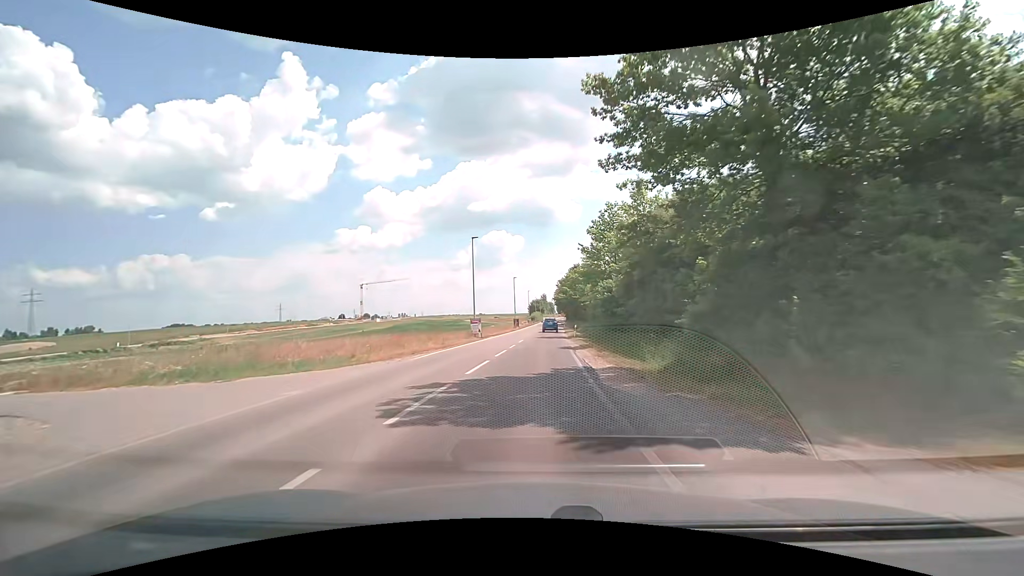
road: secondary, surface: asphalt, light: Day
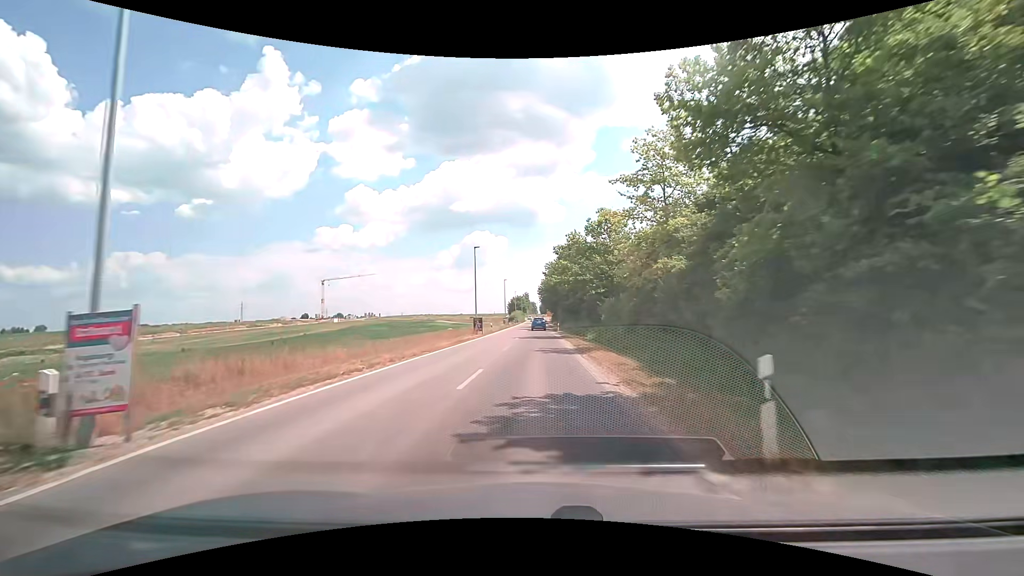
(+0.6, +33.4) m; +2°
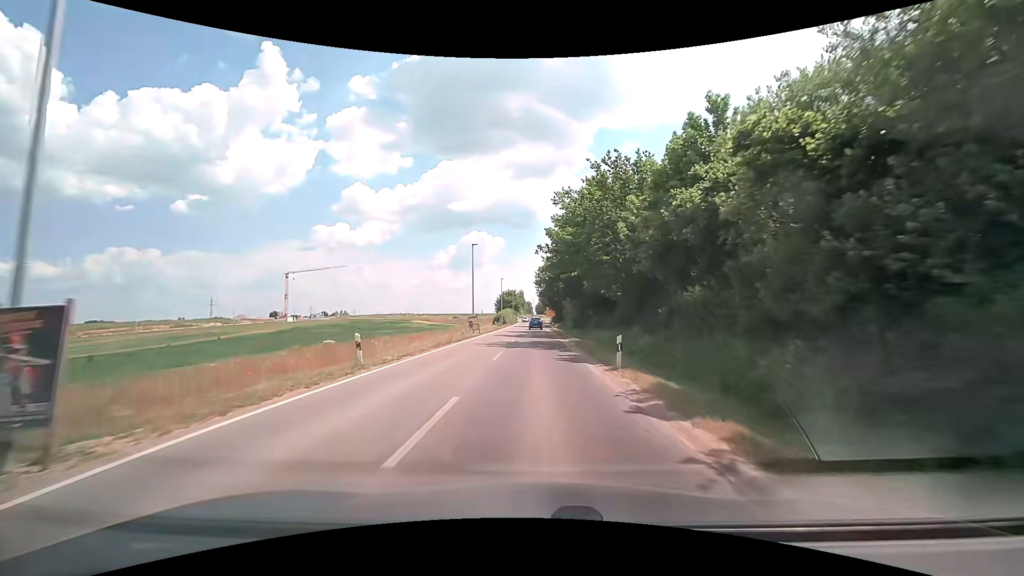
(-0.2, +40.9) m; +1°
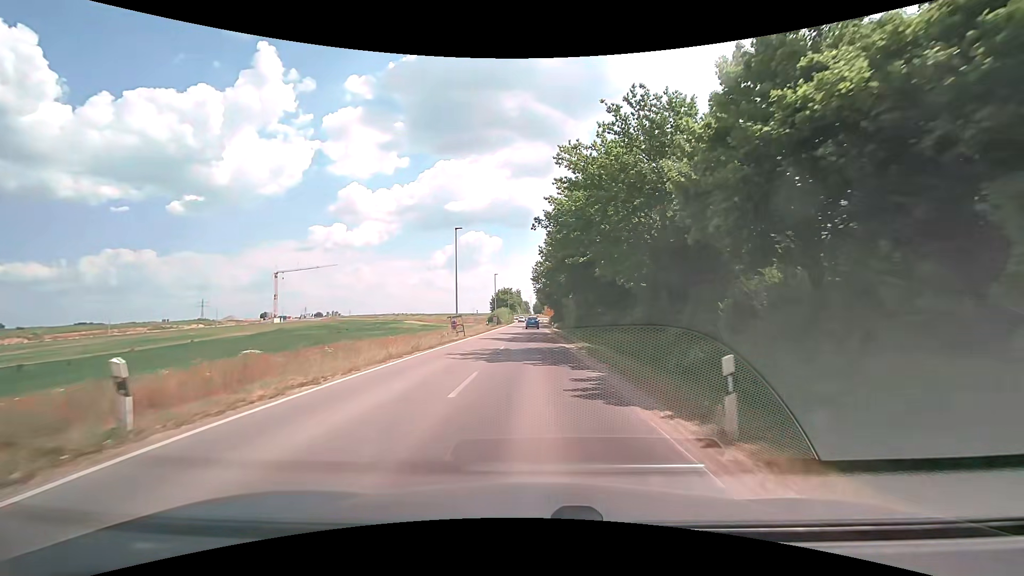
(0.0, +8.0) m; 0°
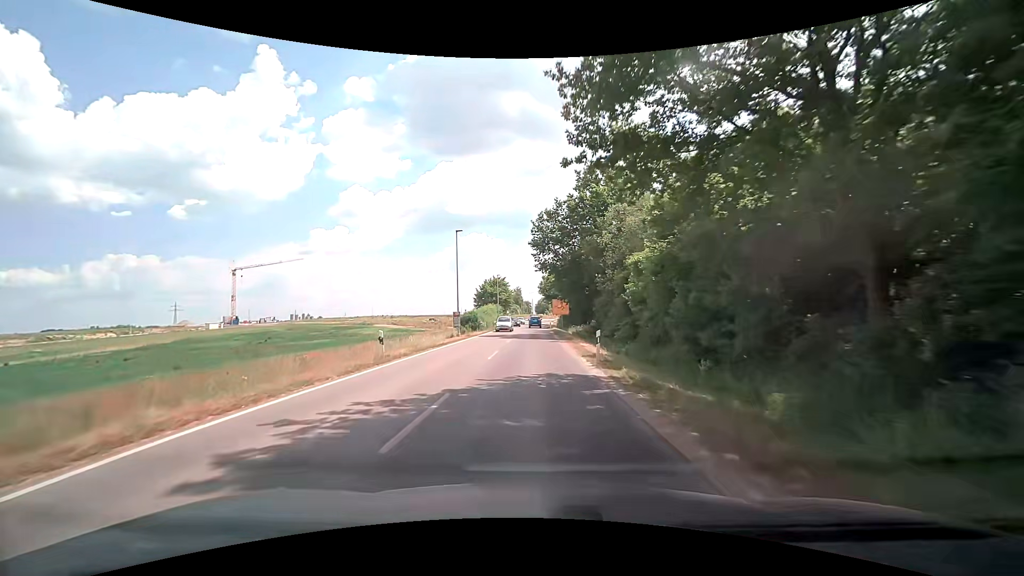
(+0.3, +39.3) m; 0°
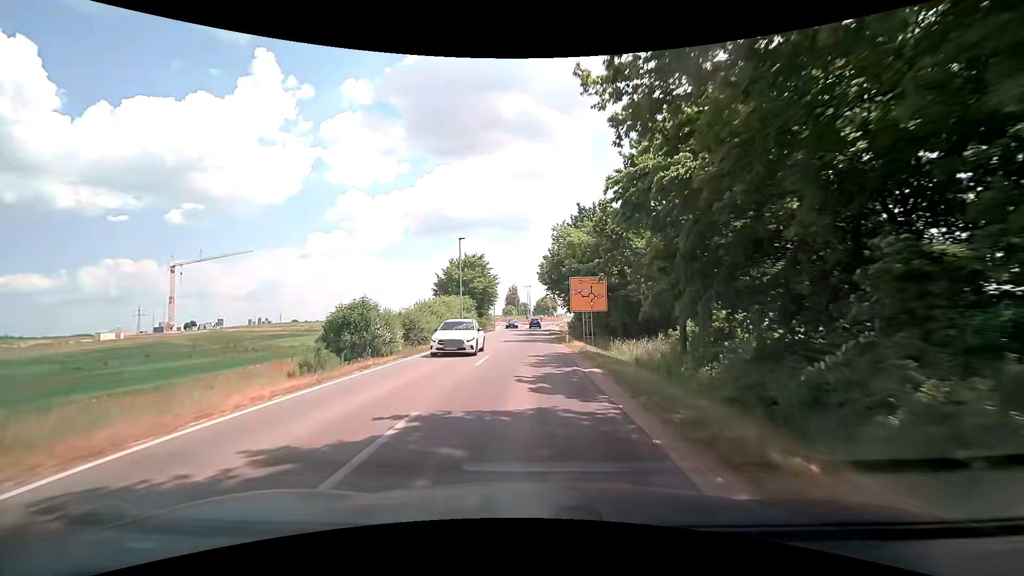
(+0.3, +37.5) m; 0°
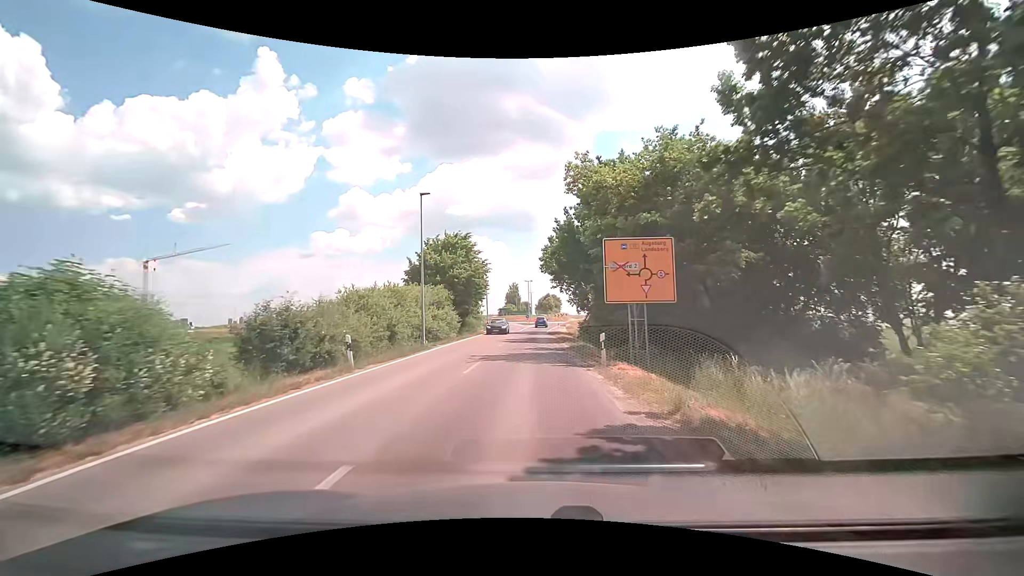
(0.0, +14.6) m; 0°
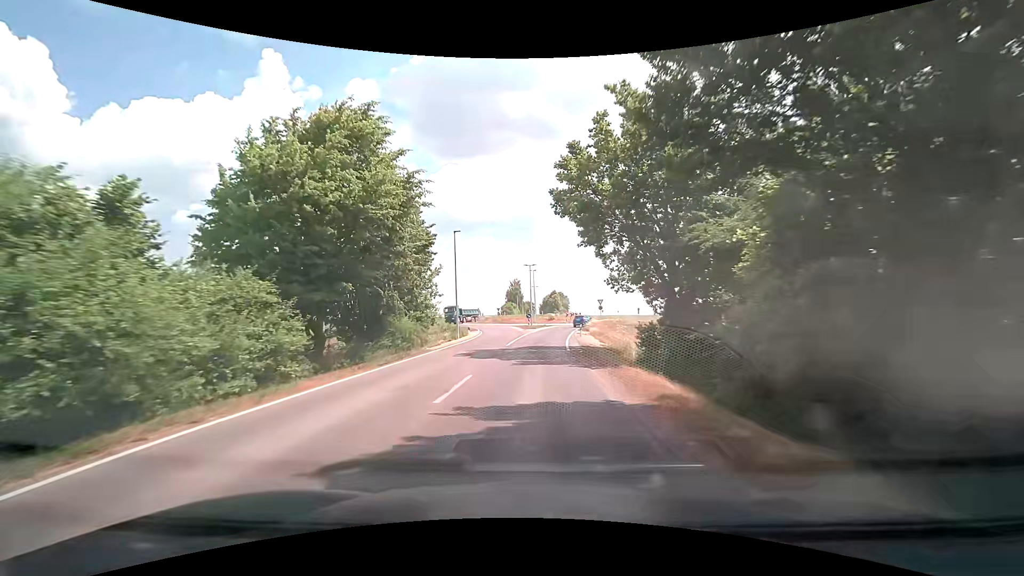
(-0.2, +28.3) m; 0°
(0, +10) (0, +20) (0, +30) (0, +40) (+1, +50) (+2, +60) (+5, +69) (+10, +78) (+13, +87) (+13, +97) m
